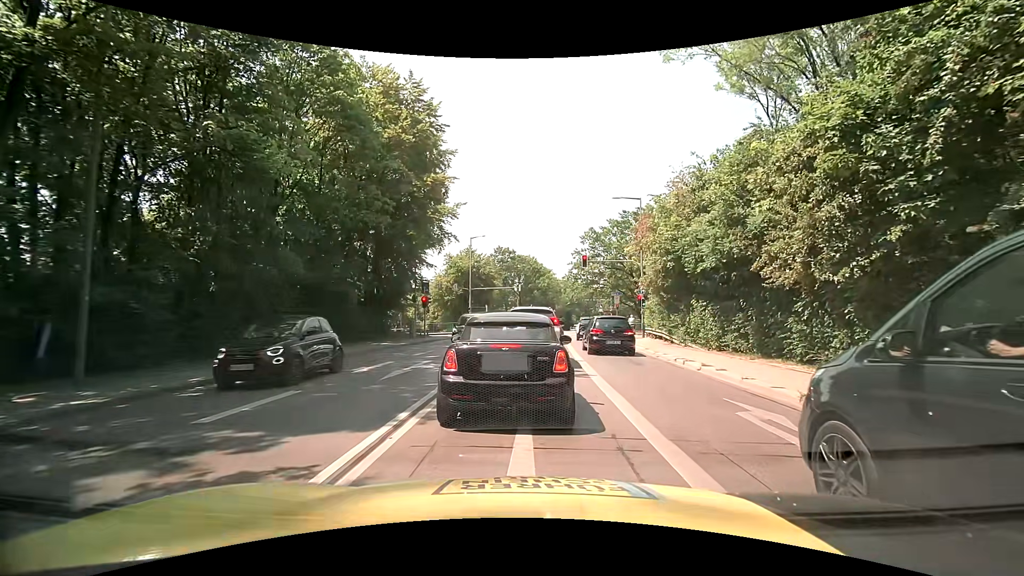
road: secondary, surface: asphalt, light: Day
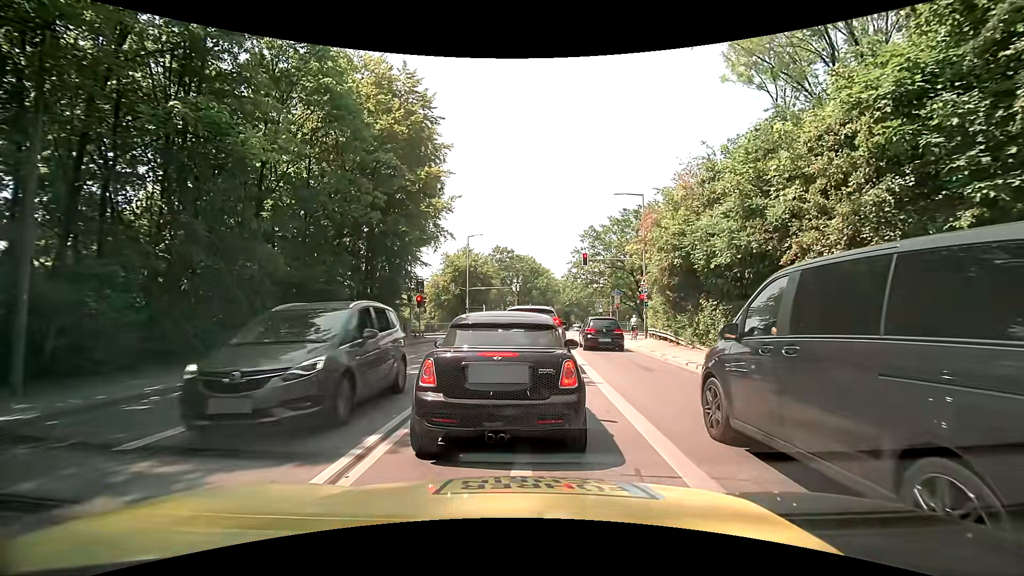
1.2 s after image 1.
(0.0, +1.2) m; 0°
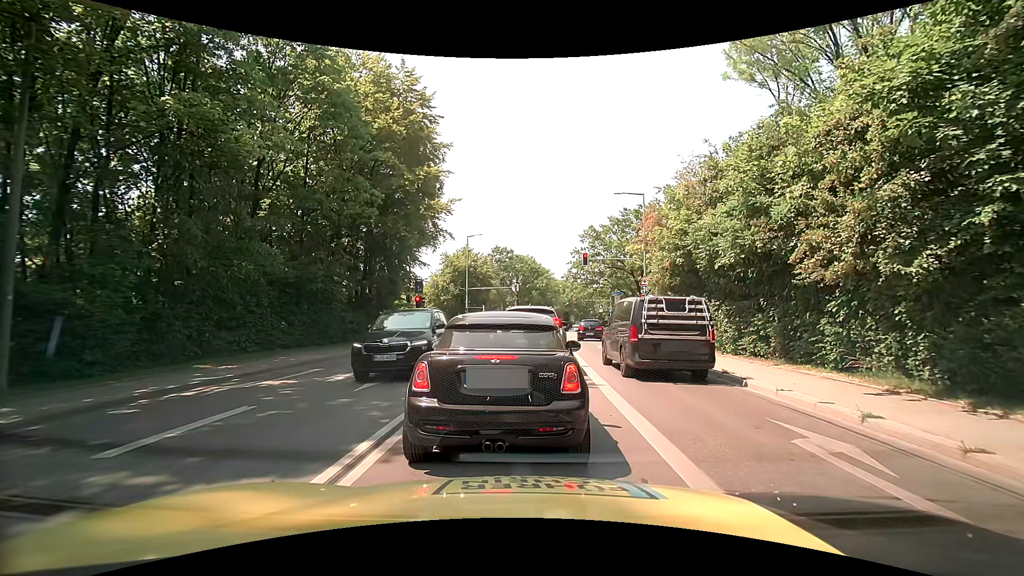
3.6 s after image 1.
(0.0, +0.3) m; 0°
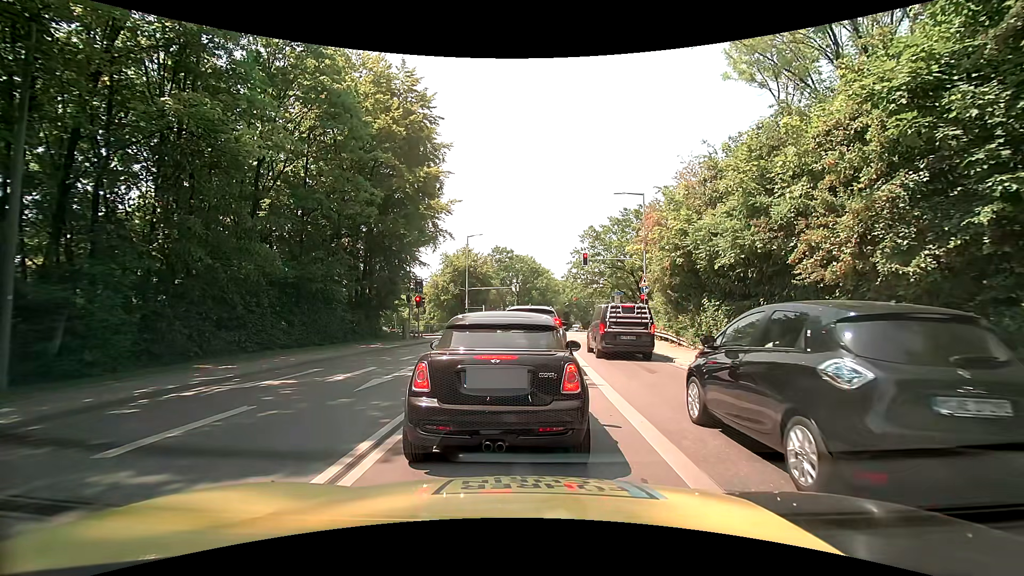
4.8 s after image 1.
(0.0, 0.0) m; 0°
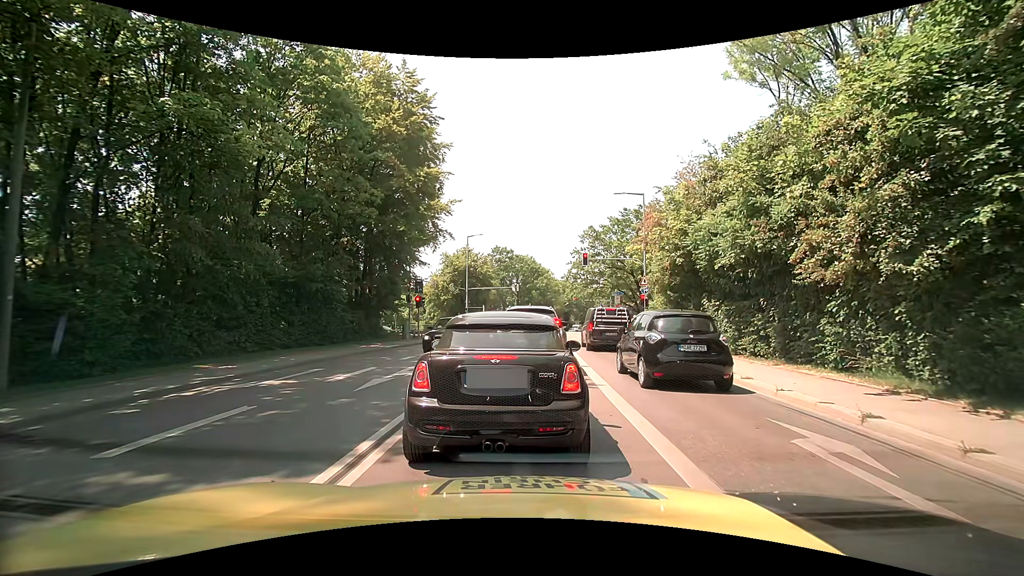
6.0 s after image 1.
(0.0, 0.0) m; 0°
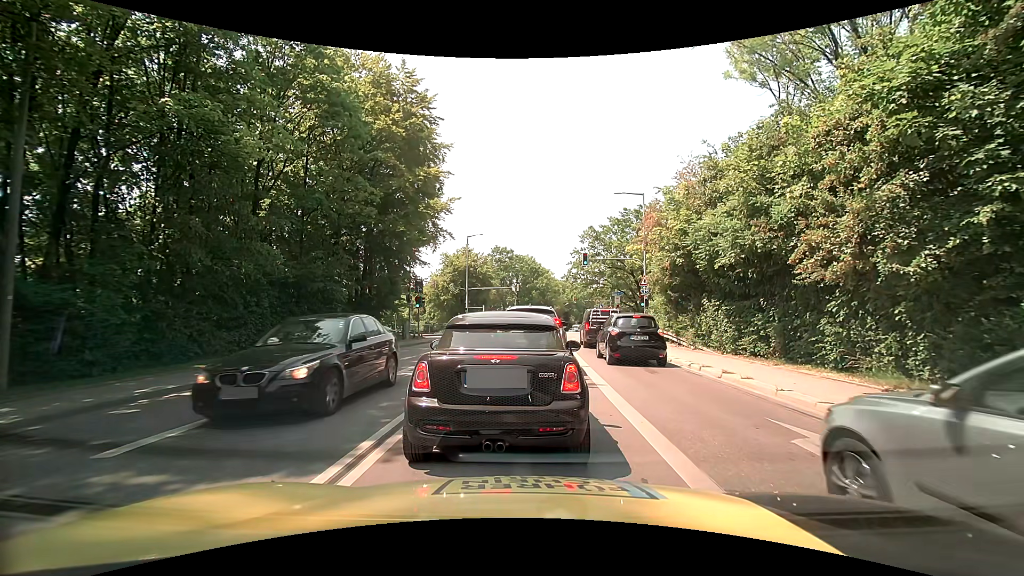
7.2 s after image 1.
(0.0, 0.0) m; 0°
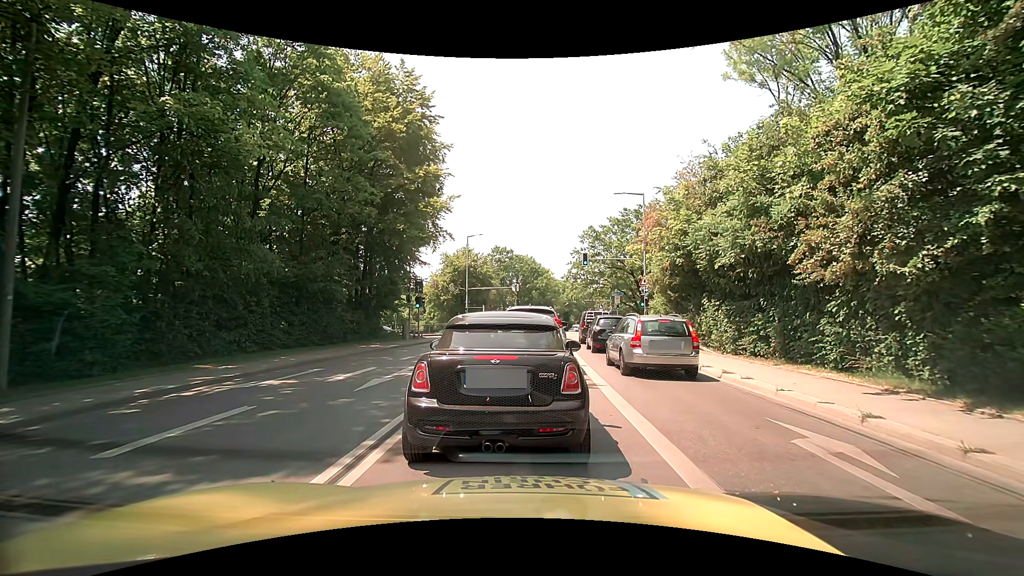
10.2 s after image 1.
(0.0, 0.0) m; 0°
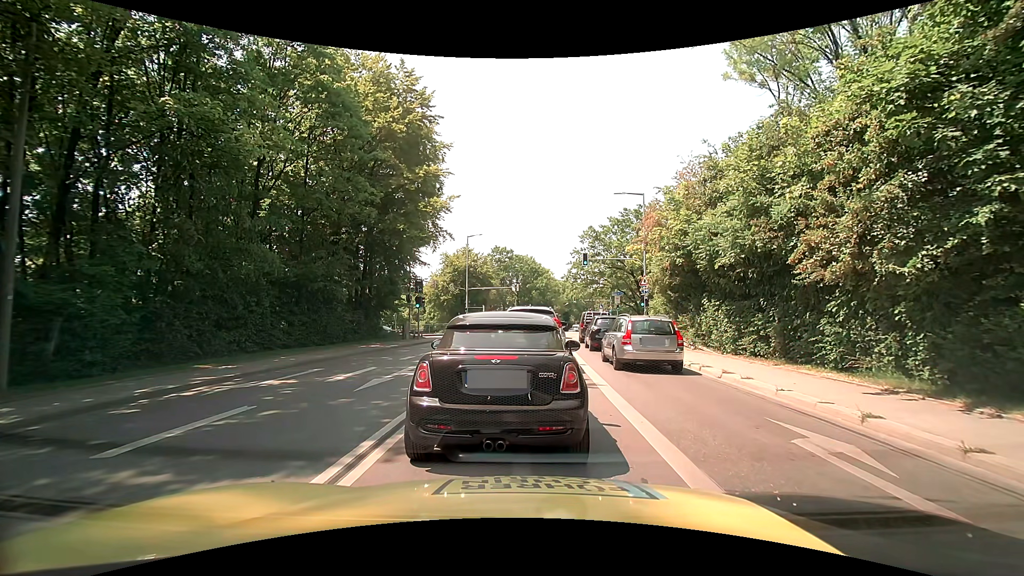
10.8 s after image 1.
(0.0, 0.0) m; 0°
